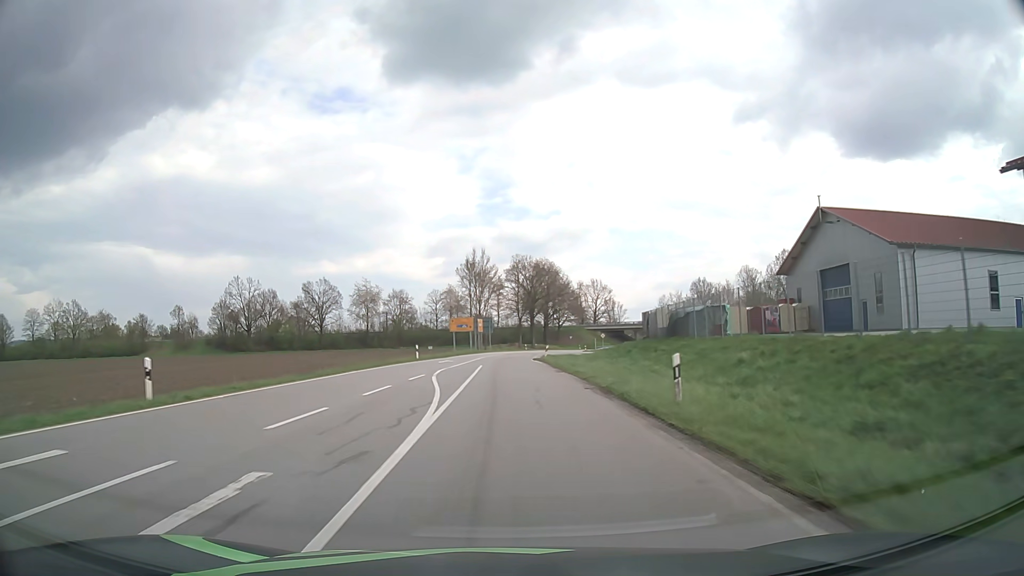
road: tertiary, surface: asphalt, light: Day
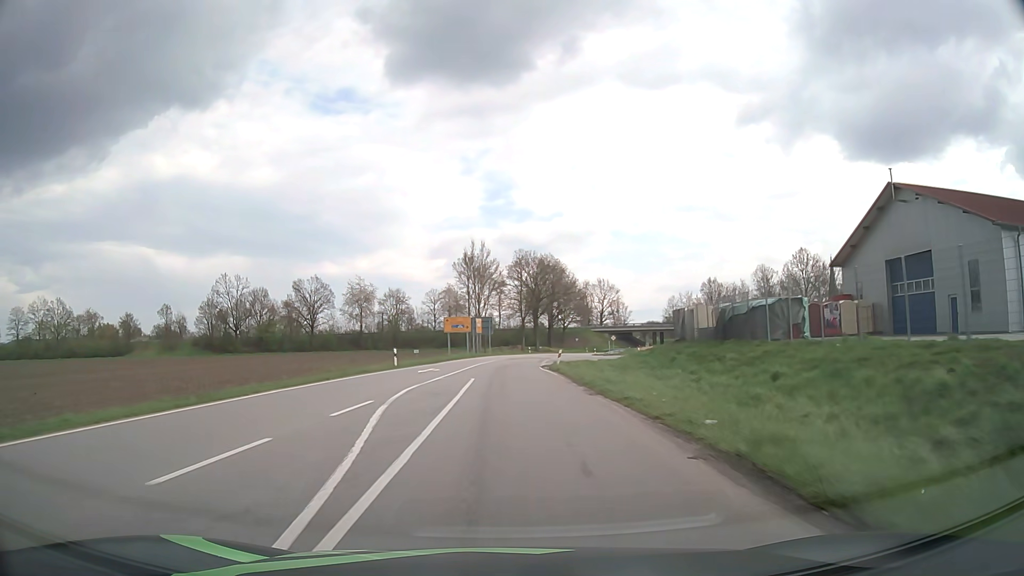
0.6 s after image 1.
(0.0, +9.7) m; 0°
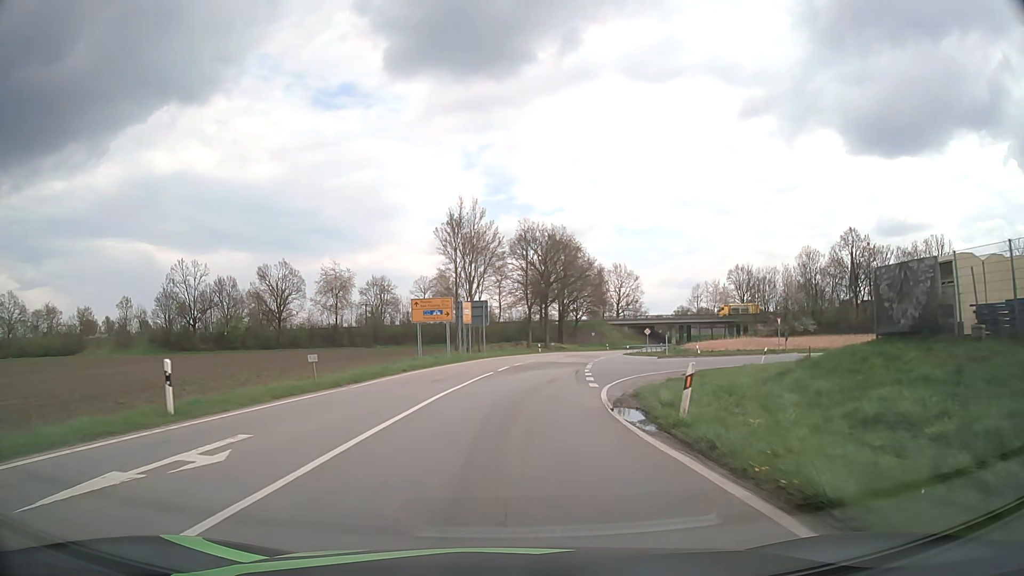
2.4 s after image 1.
(-0.1, +25.2) m; 0°
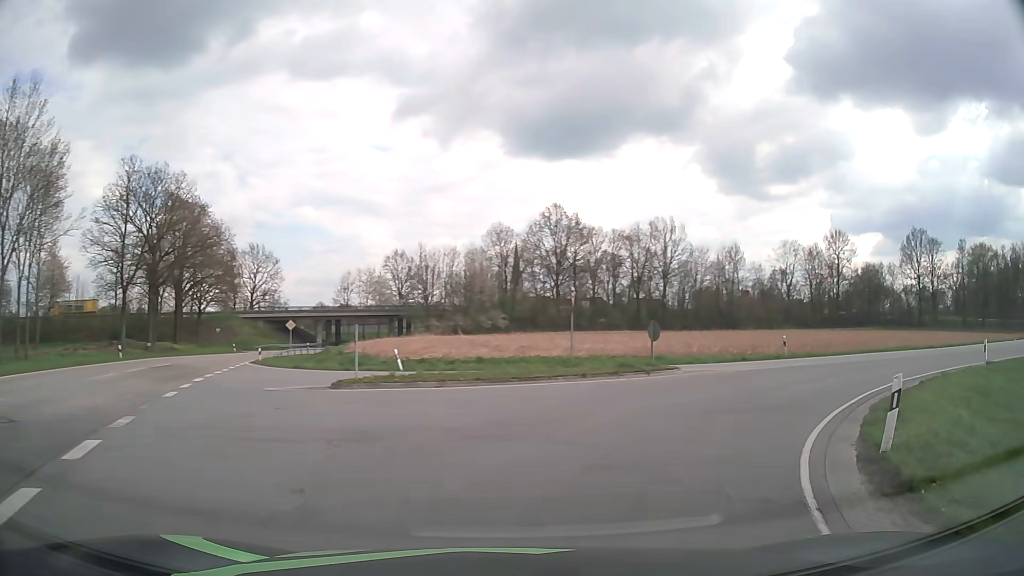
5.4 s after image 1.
(+4.6, +29.0) m; +29°
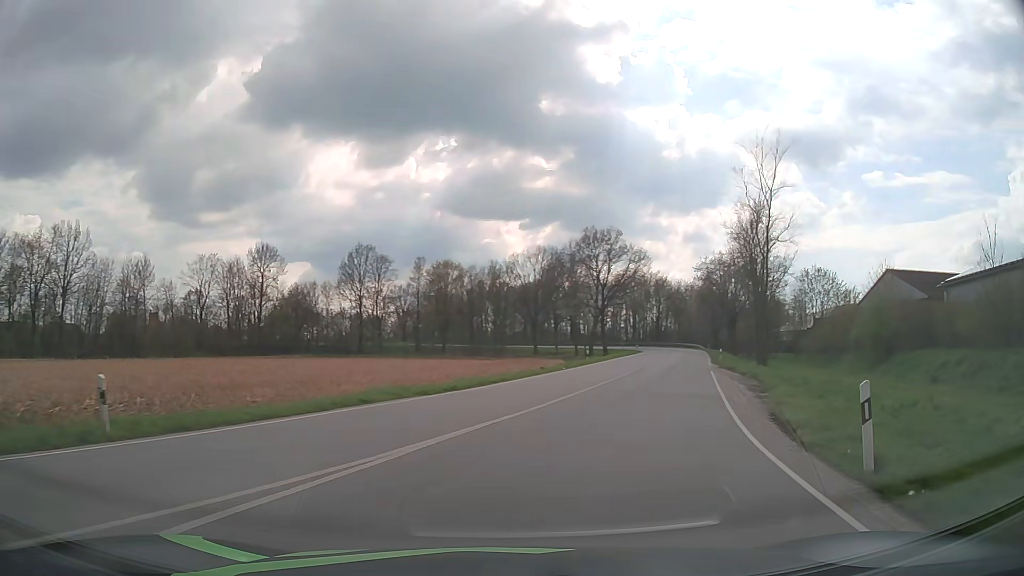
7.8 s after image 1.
(+9.2, +19.0) m; +50°
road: primary_link
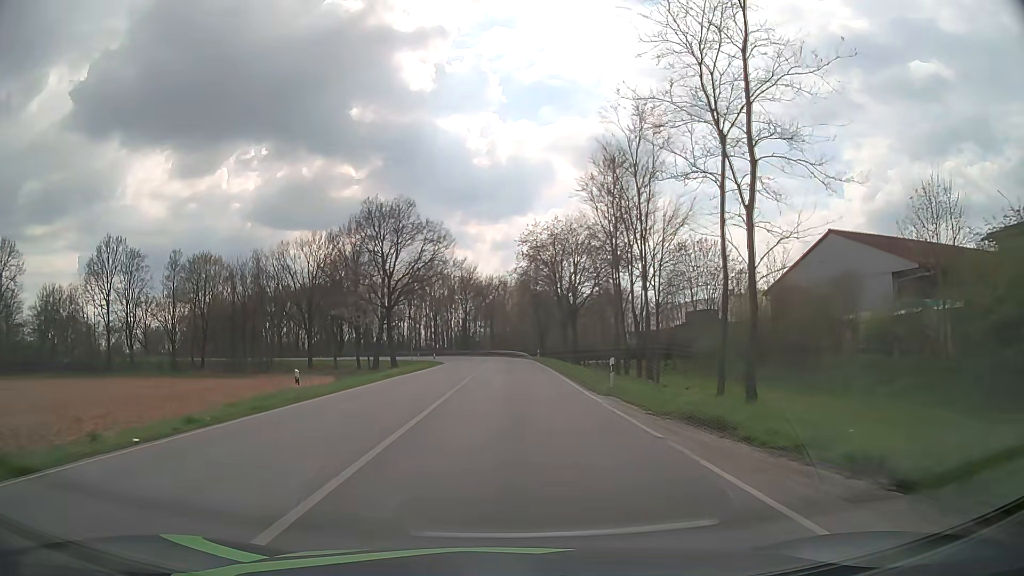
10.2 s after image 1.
(+6.2, +28.4) m; +17°
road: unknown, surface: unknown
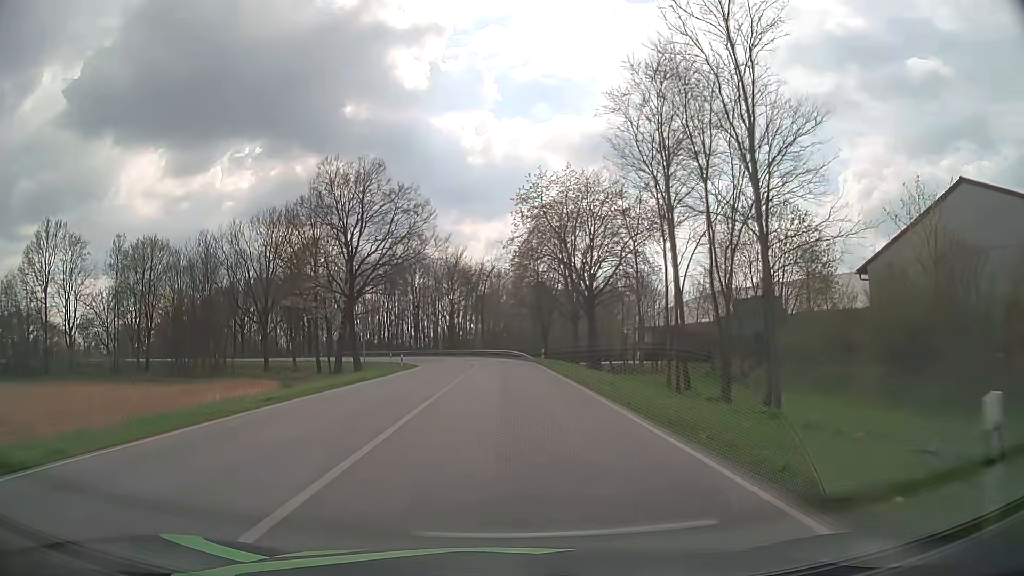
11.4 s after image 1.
(0.0, +17.7) m; +1°
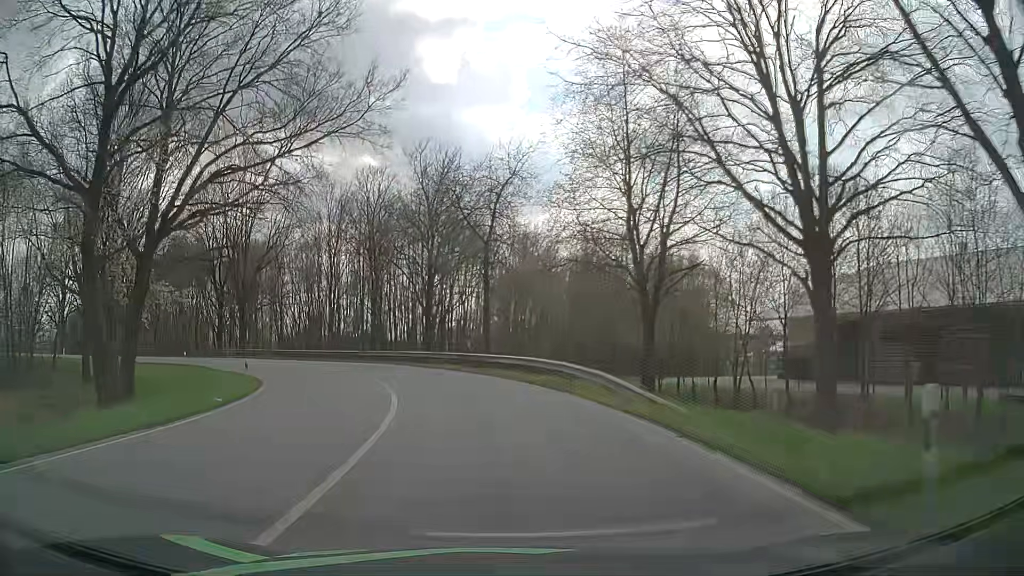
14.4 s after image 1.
(-0.7, +44.2) m; -3°
